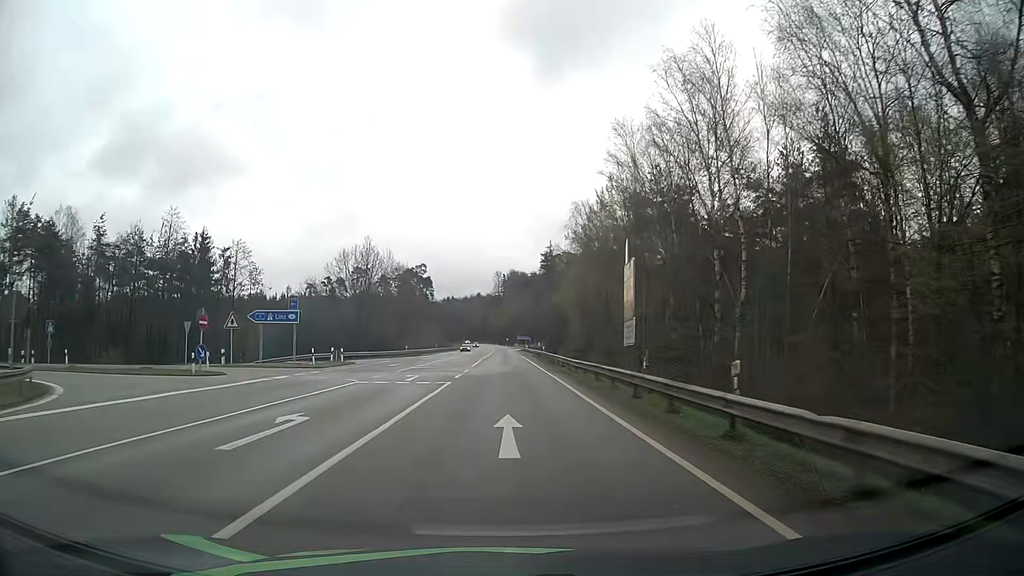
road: secondary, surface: asphalt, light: Day
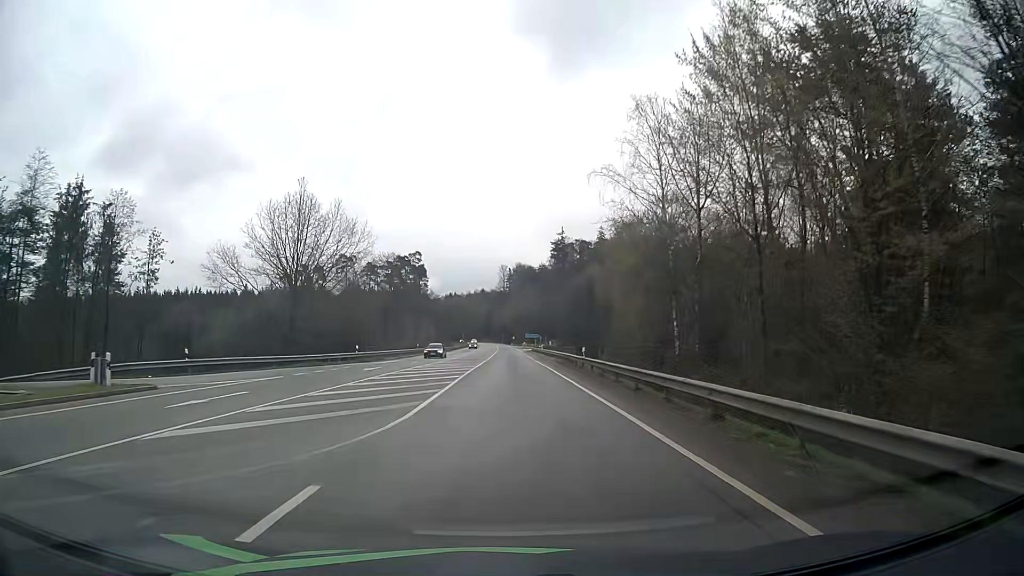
(-0.1, +30.0) m; 0°
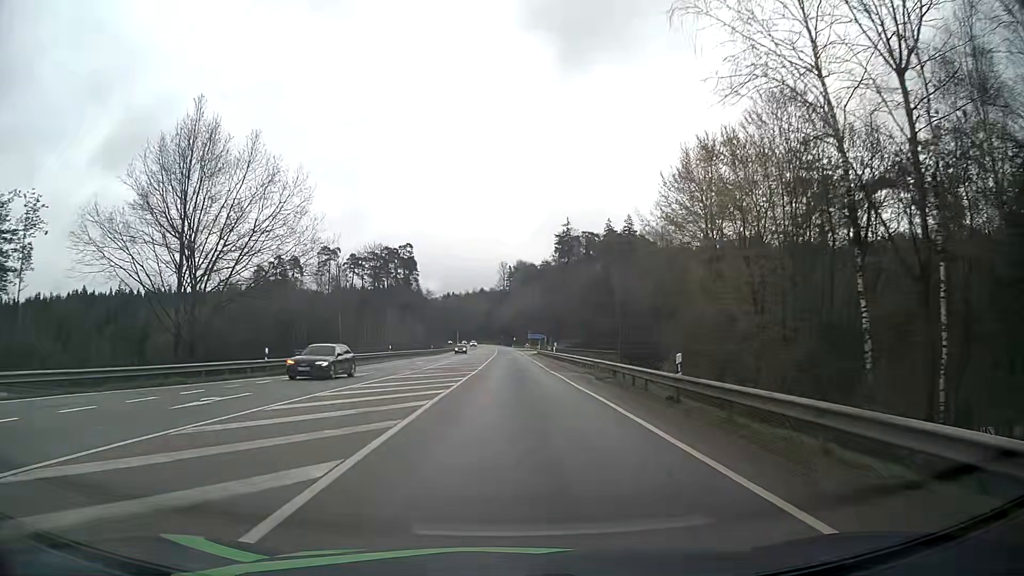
(+0.1, +20.2) m; 0°
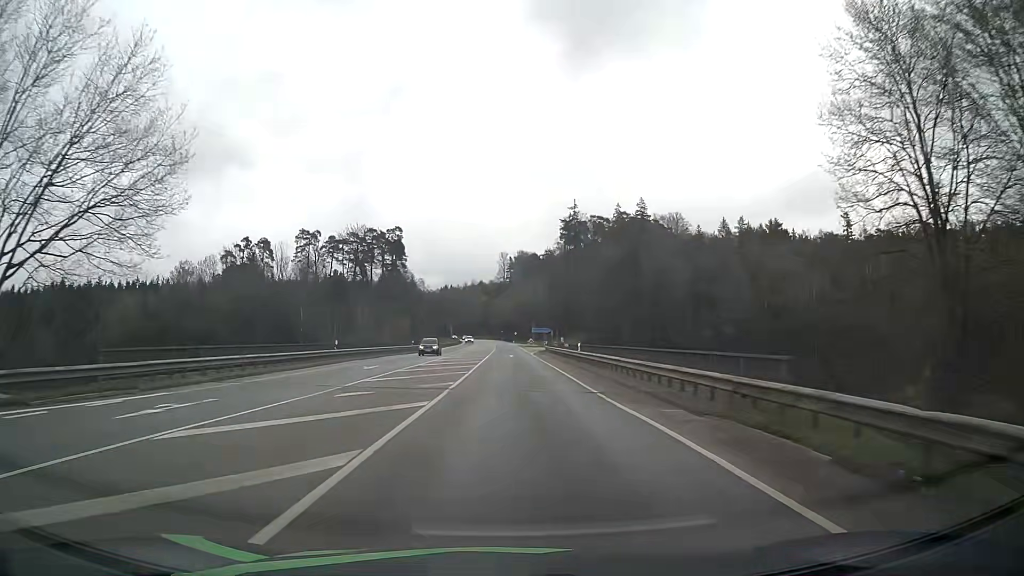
(+0.2, +20.4) m; 0°
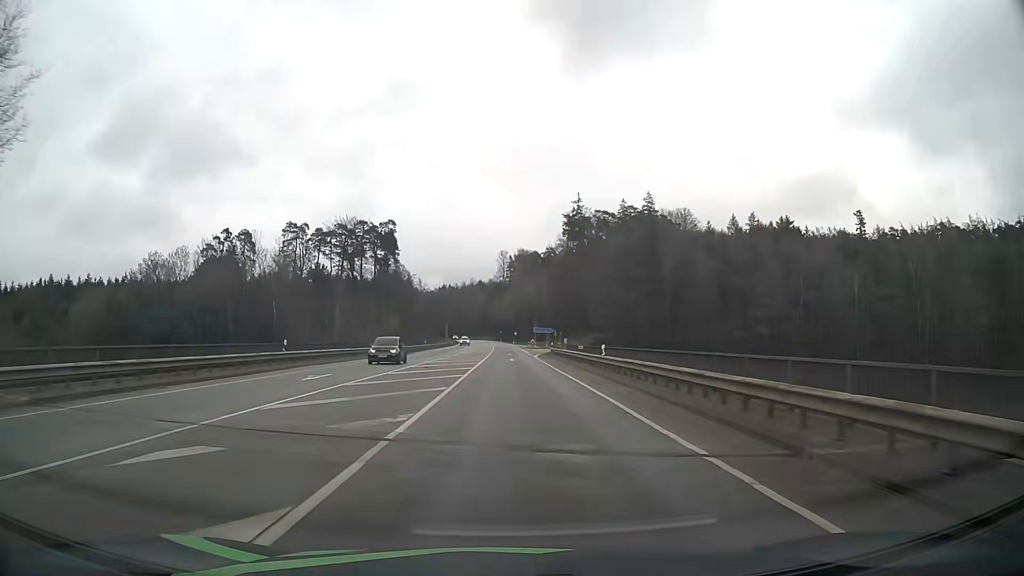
(0.0, +10.1) m; 0°
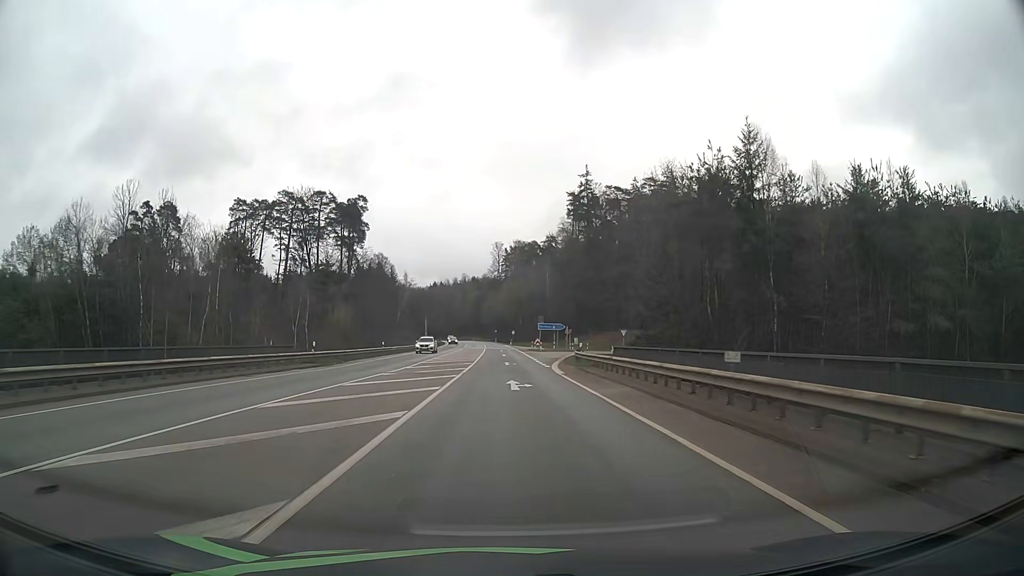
(+0.1, +28.8) m; 0°
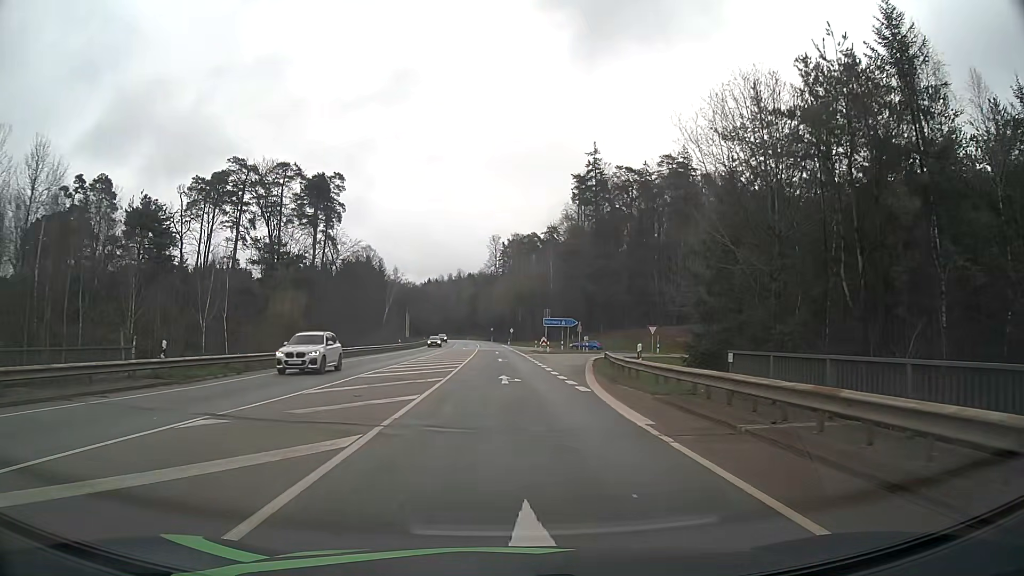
(0.0, +17.7) m; 0°
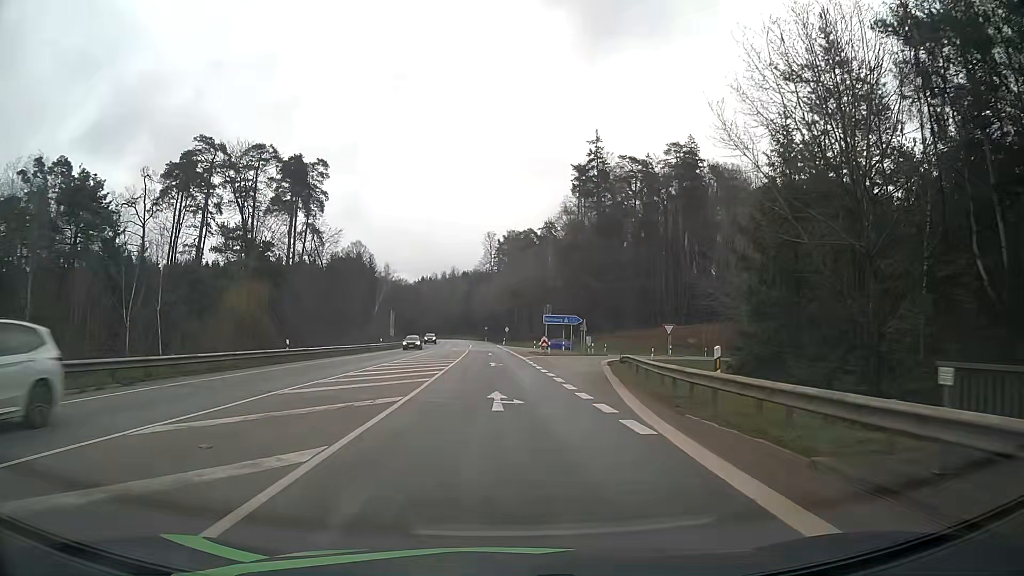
(0.0, +8.4) m; 0°
(0, +10) (+1, +20) (+1, +30) (+3, +40) (+6, +49) (+10, +58) (+17, +65) (+26, +69) (+36, +71) (+46, +72) m
